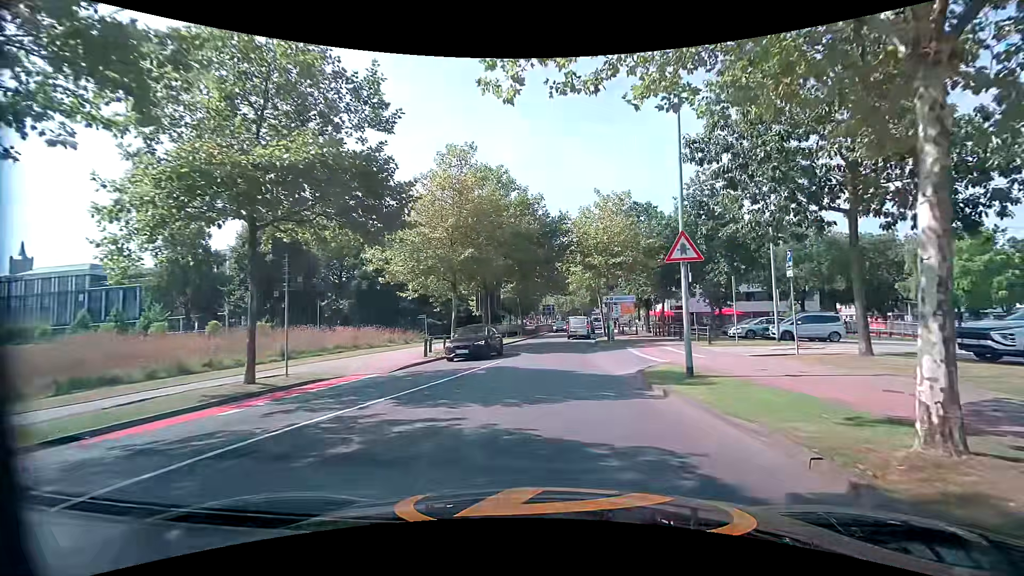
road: tertiary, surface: asphalt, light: Day
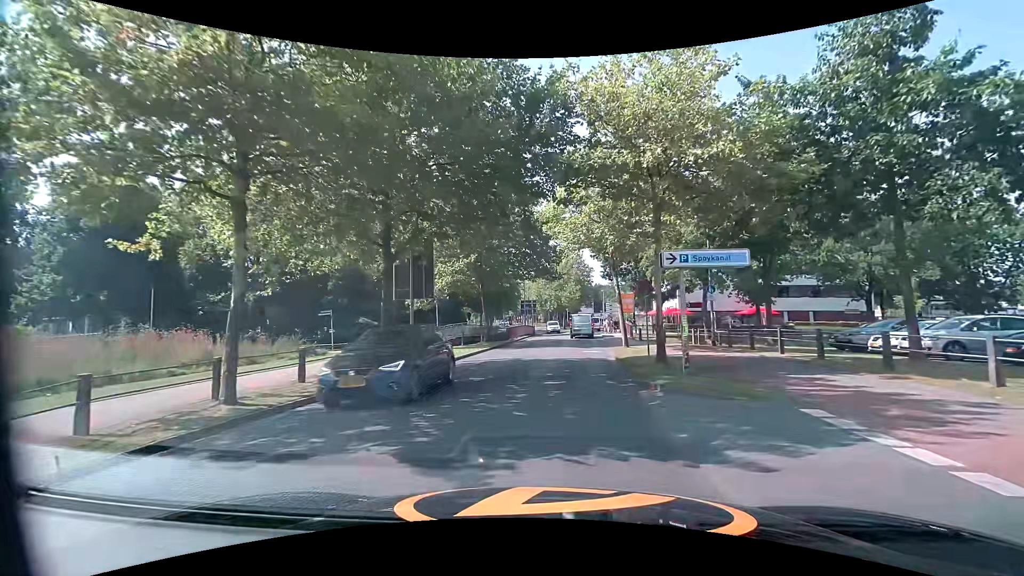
(+0.7, +18.9) m; +3°
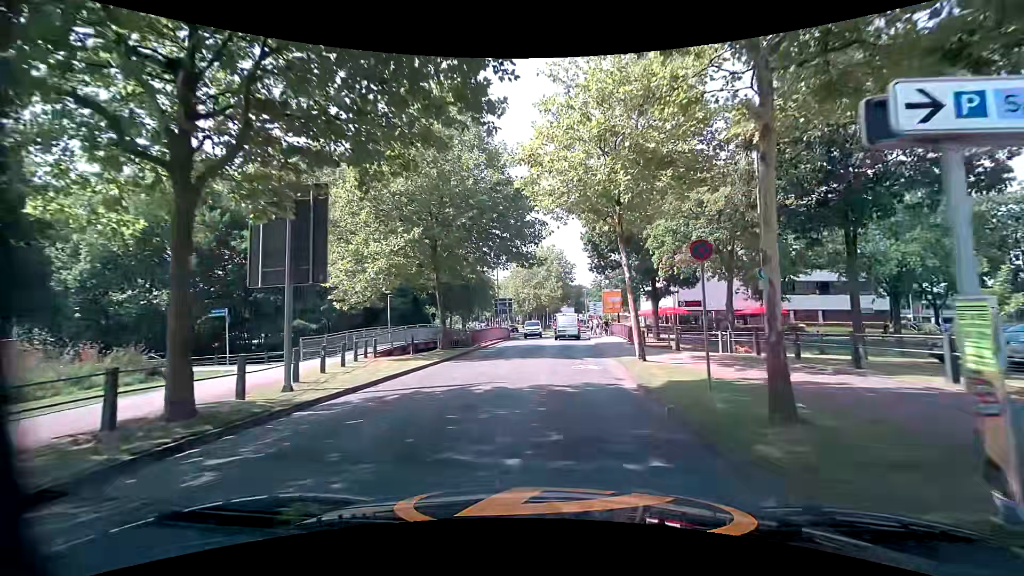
(+0.2, +8.4) m; +2°
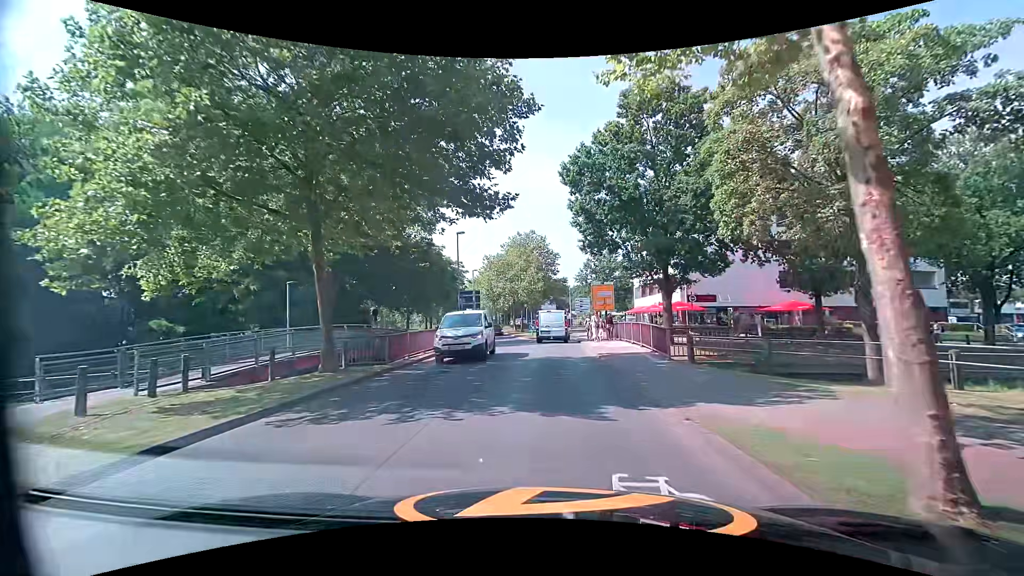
(+0.3, +12.0) m; +3°
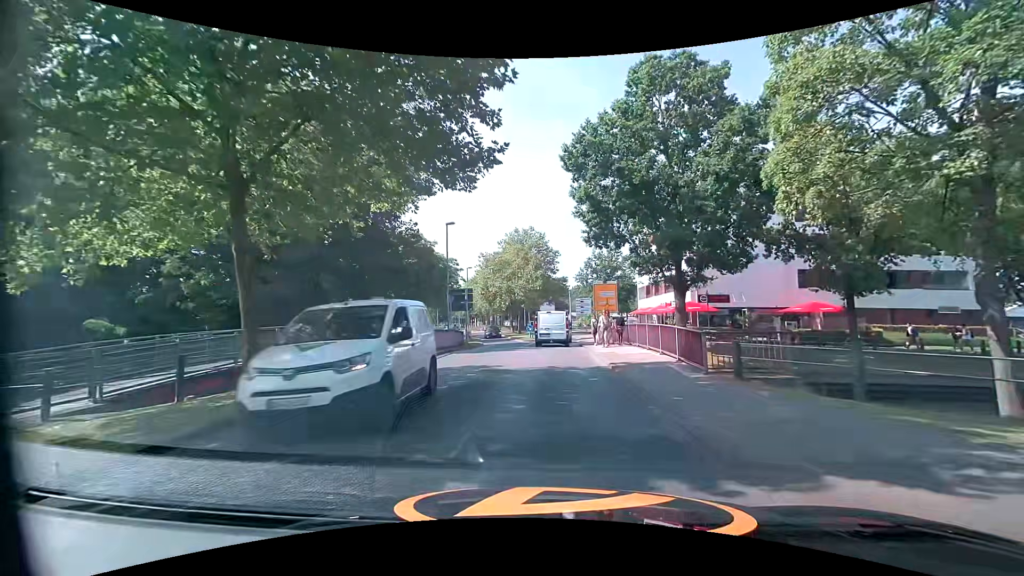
(0.0, +3.7) m; +1°
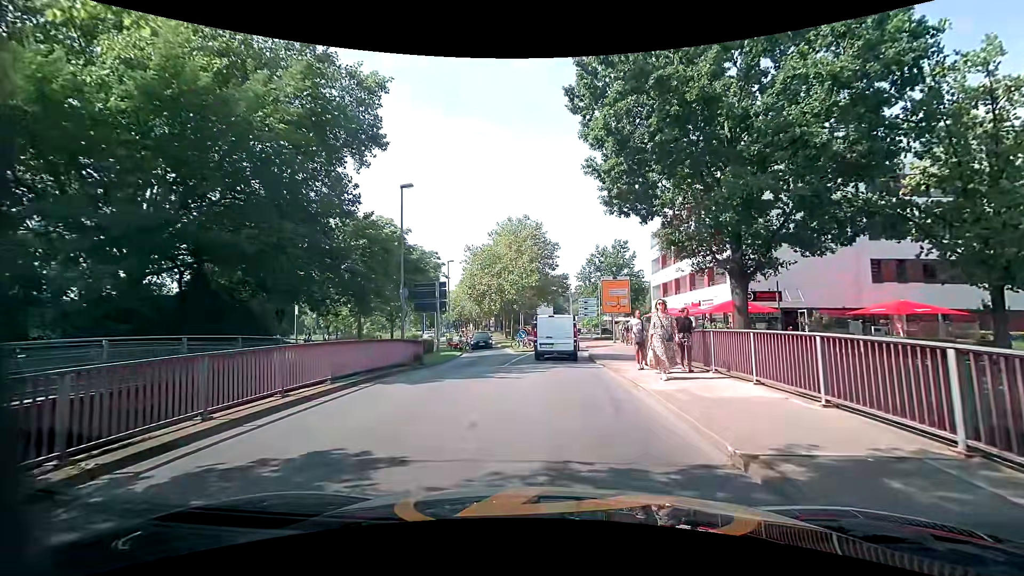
(-0.1, +9.8) m; +1°
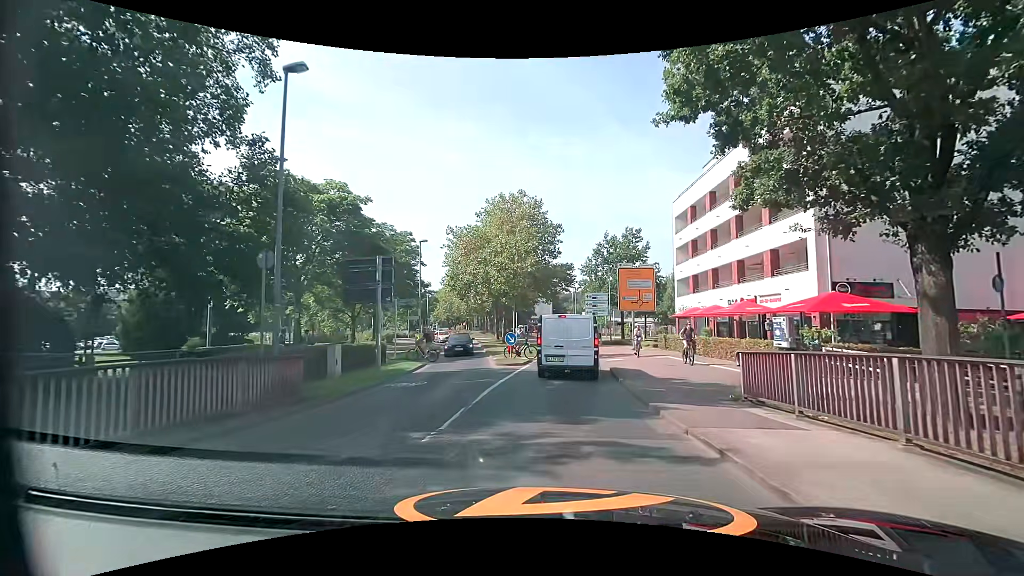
(-0.3, +10.4) m; -1°
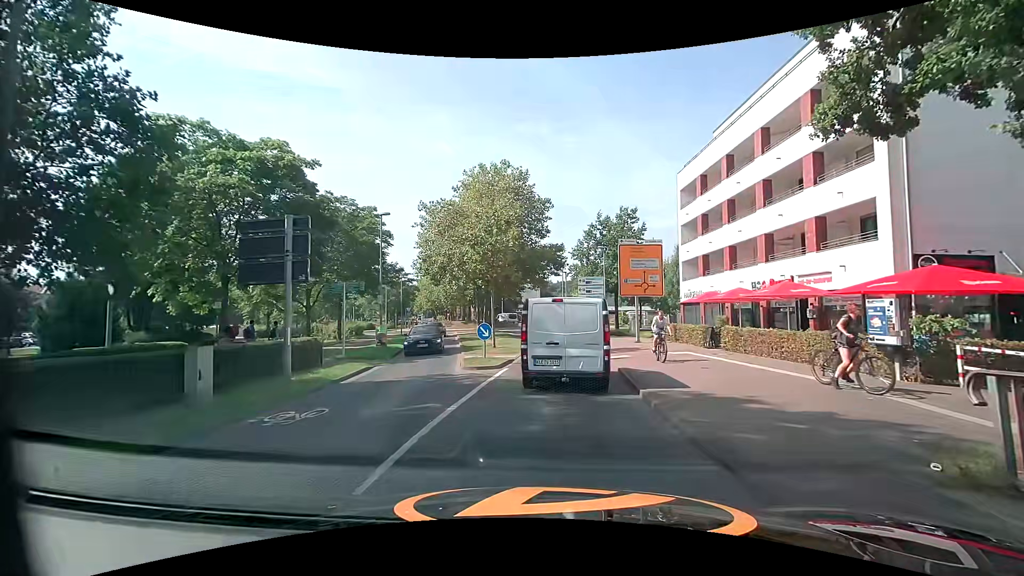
(0.0, +5.8) m; +1°
